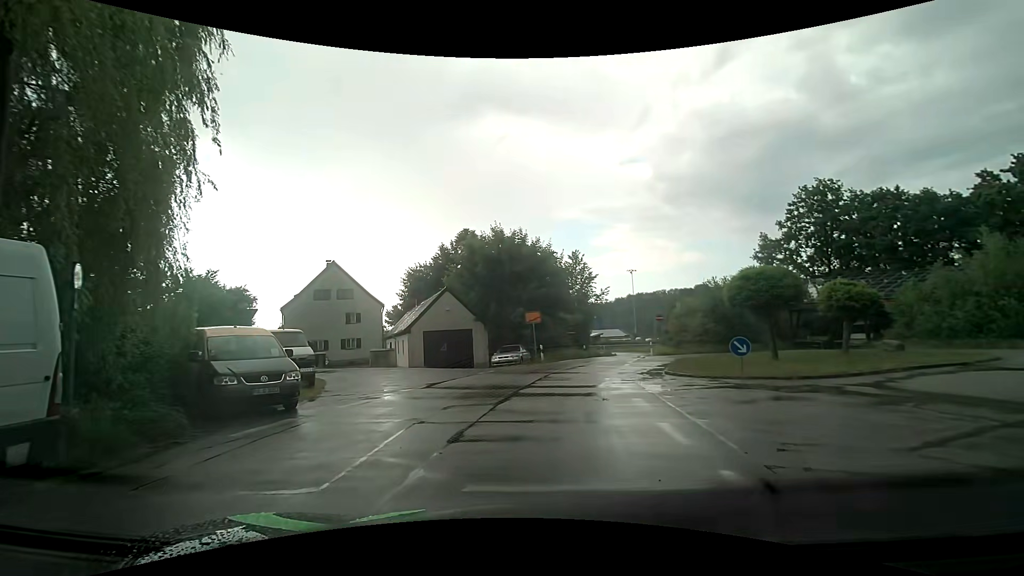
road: residential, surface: asphalt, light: Day
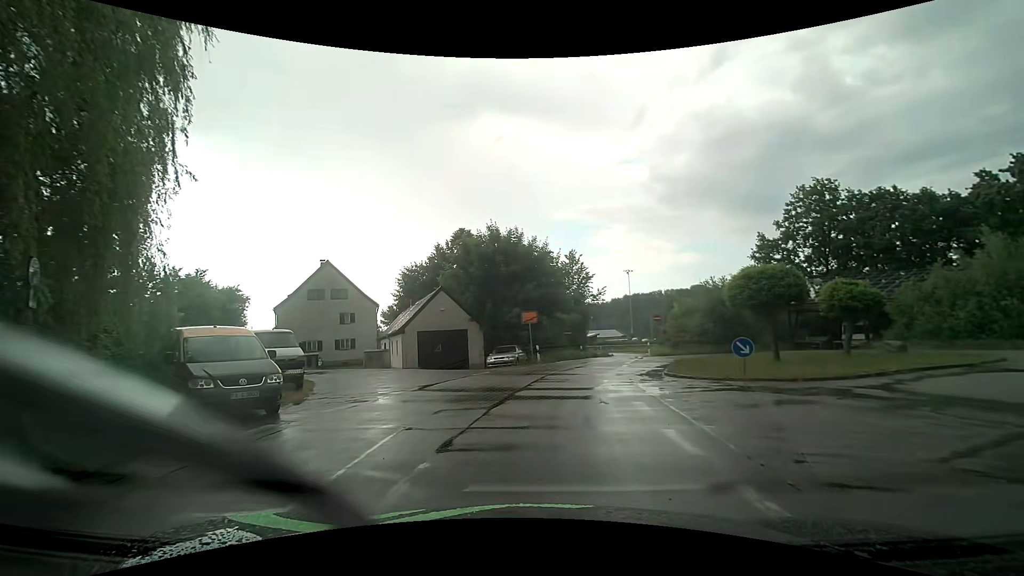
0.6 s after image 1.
(0.0, +0.5) m; 0°
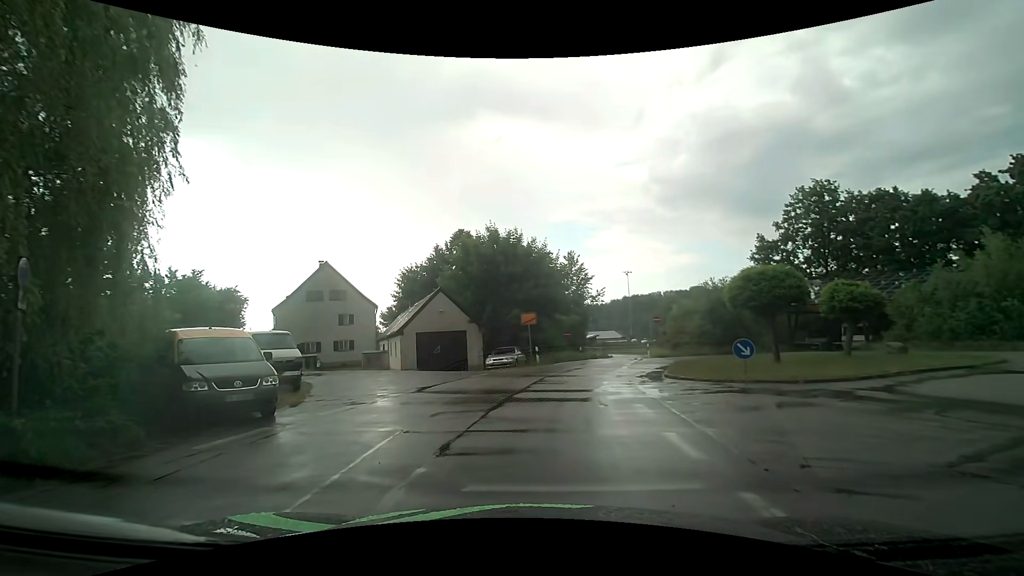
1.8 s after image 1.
(0.0, +0.2) m; 0°
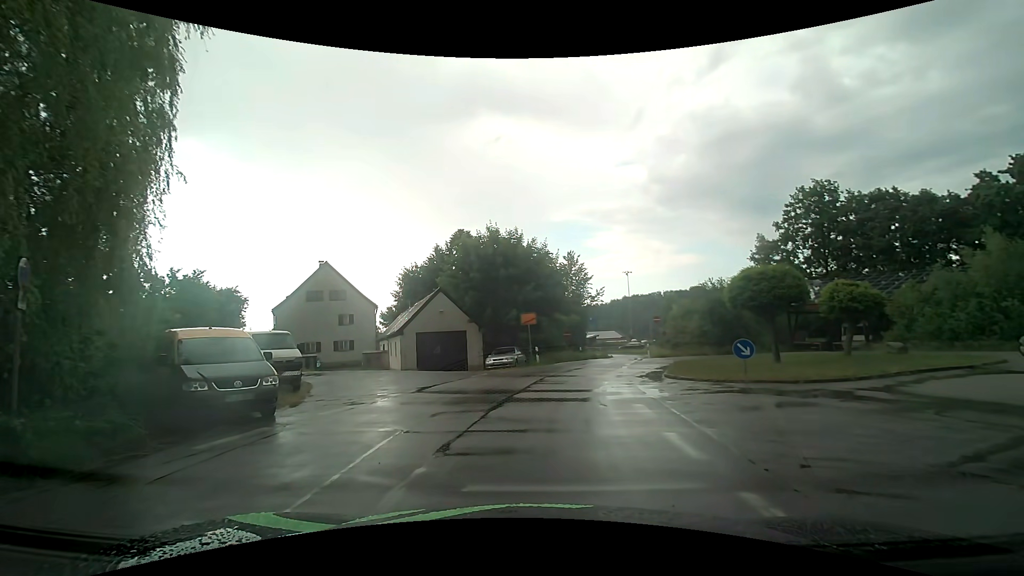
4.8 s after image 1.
(0.0, 0.0) m; 0°
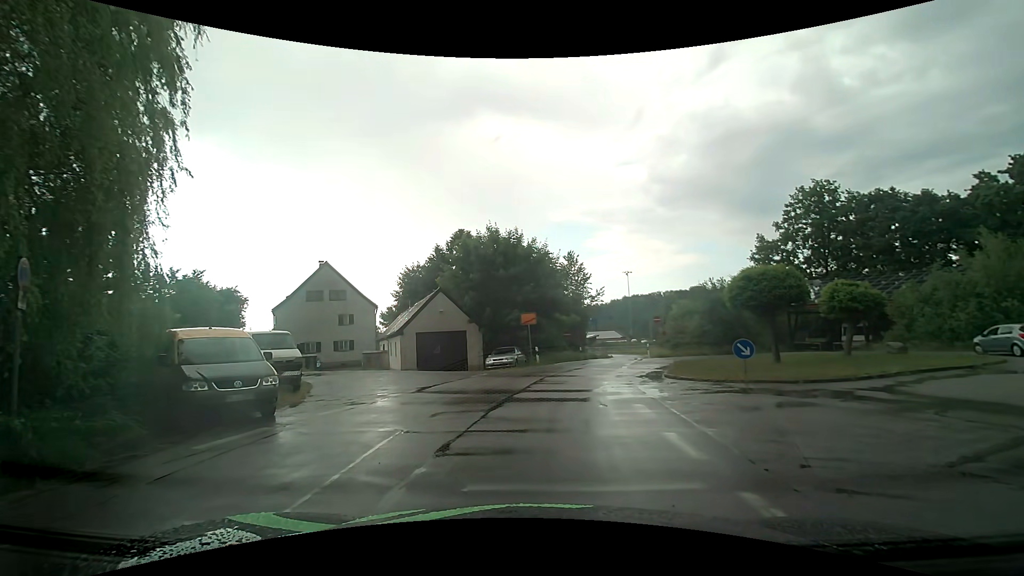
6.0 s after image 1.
(0.0, 0.0) m; 0°
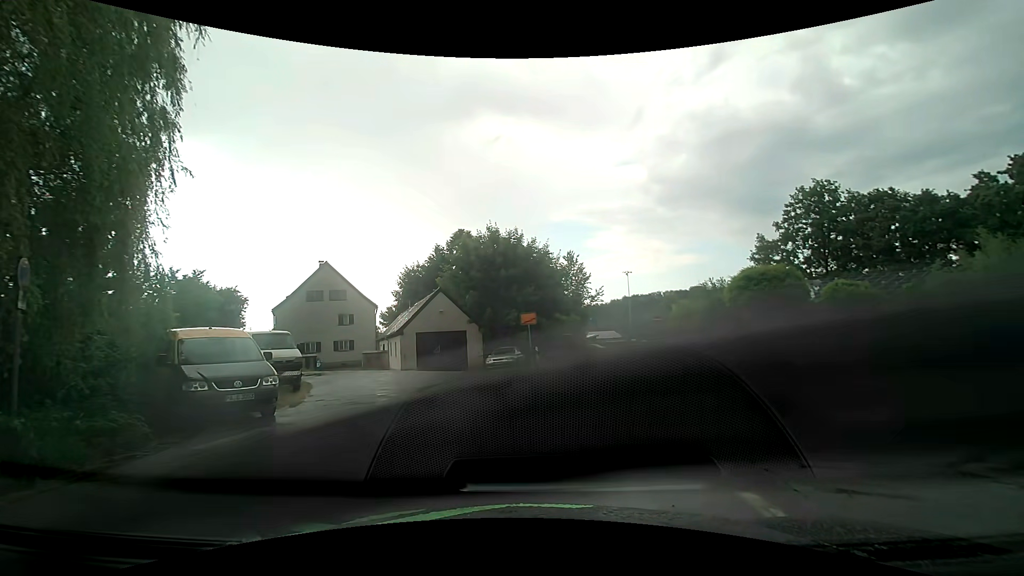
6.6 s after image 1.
(0.0, 0.0) m; 0°
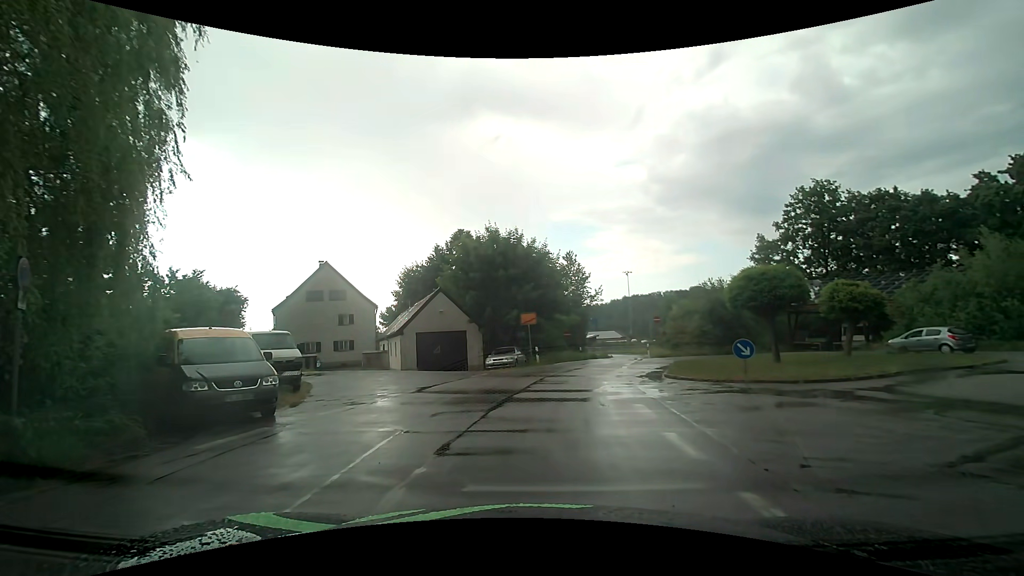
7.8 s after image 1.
(0.0, 0.0) m; 0°
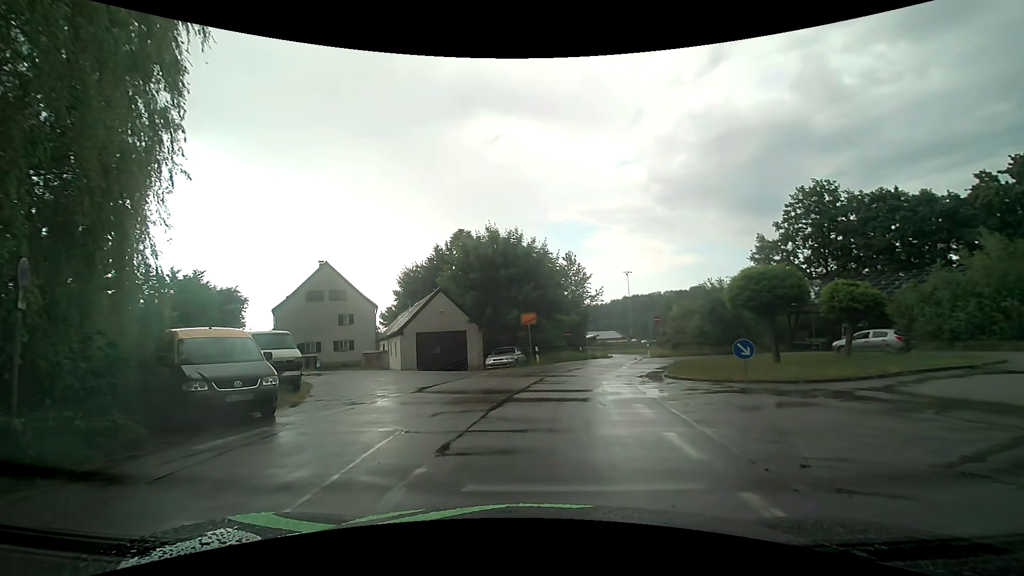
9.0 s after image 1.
(0.0, 0.0) m; 0°
(+4, +9) (+12, +14) (+21, +20) (+23, +29) (+17, +36) (+8, +36) (+2, +29) (-1, +19) (-3, +9) (-3, -1) m
